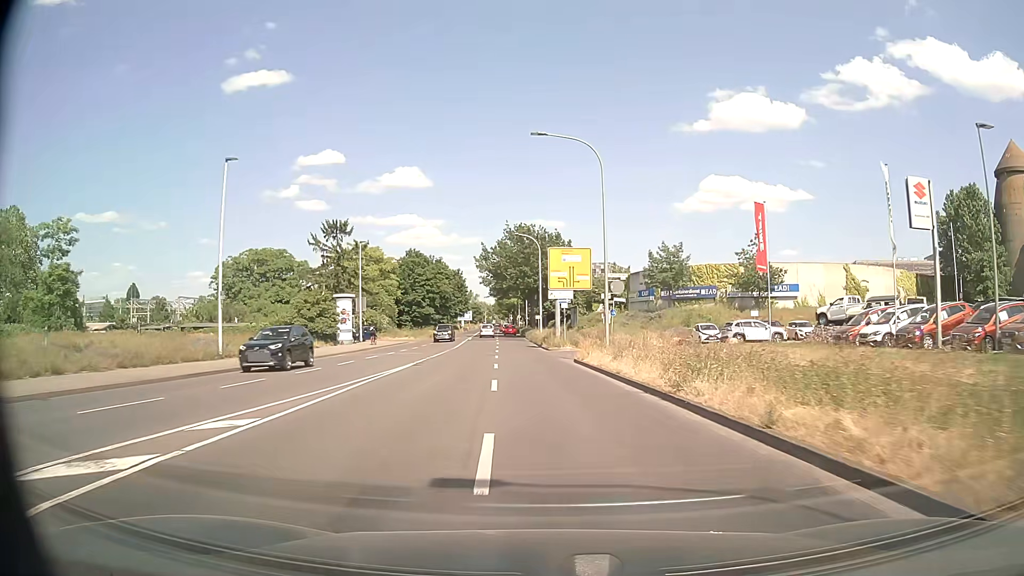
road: secondary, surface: asphalt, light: Day
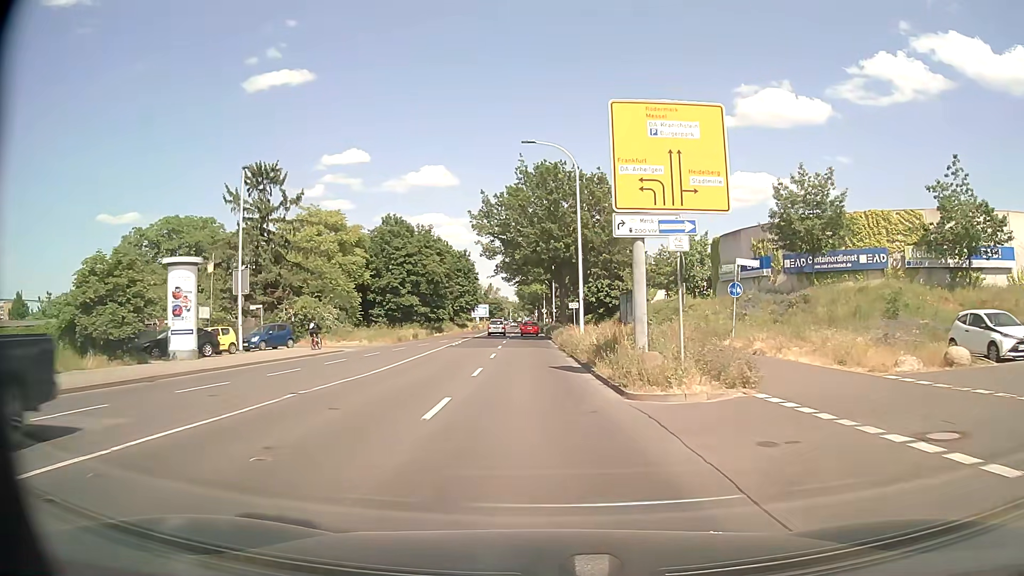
(-0.6, +31.7) m; -2°
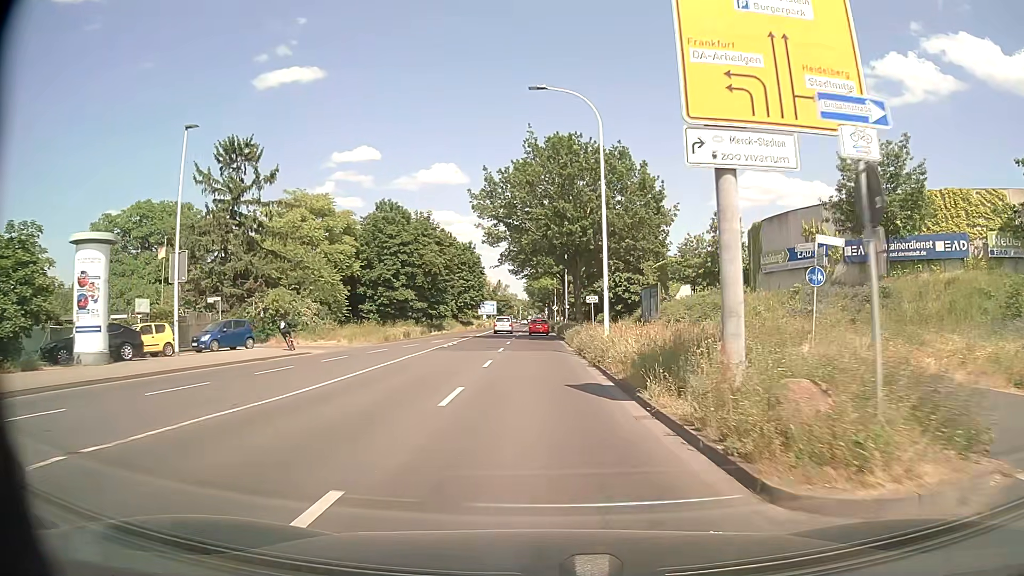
(-0.1, +7.6) m; -1°
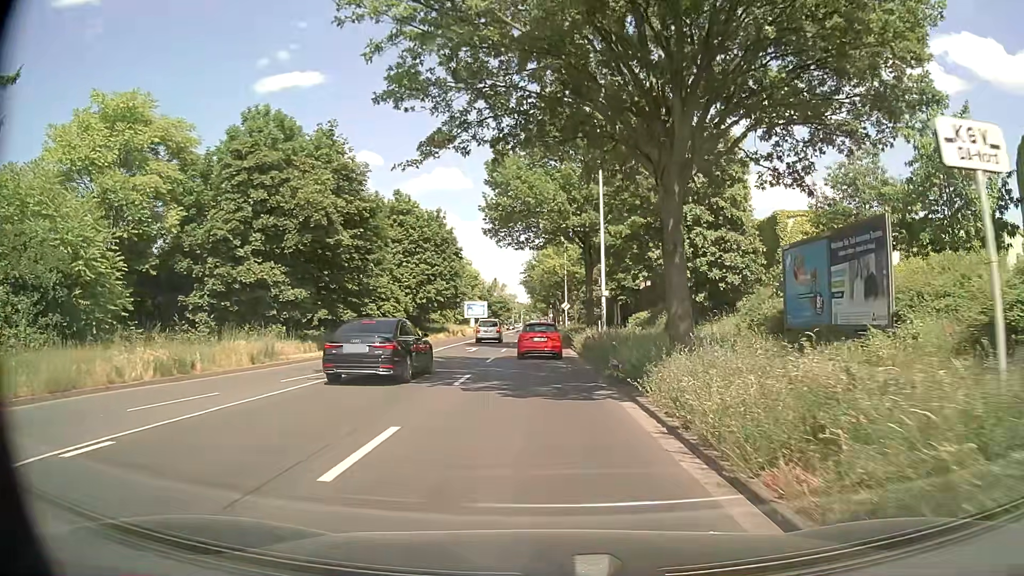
(-0.2, +32.1) m; -1°
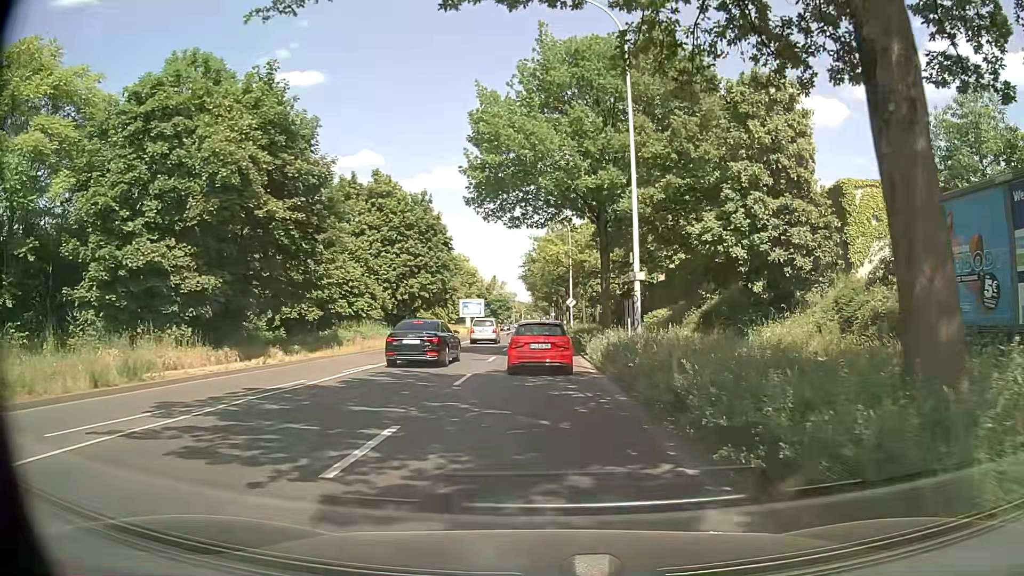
(0.0, +8.5) m; 0°
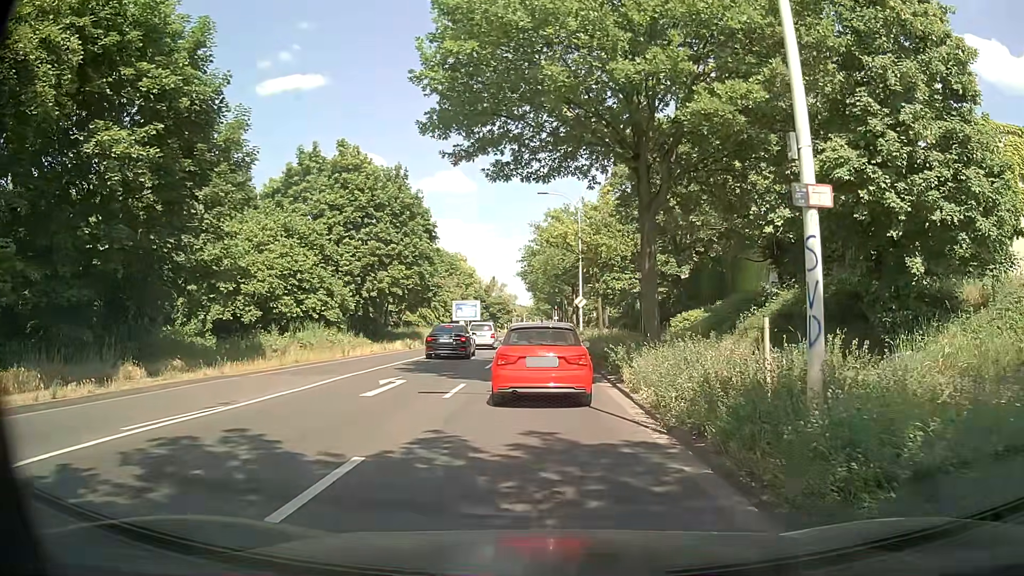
(0.0, +10.5) m; +1°
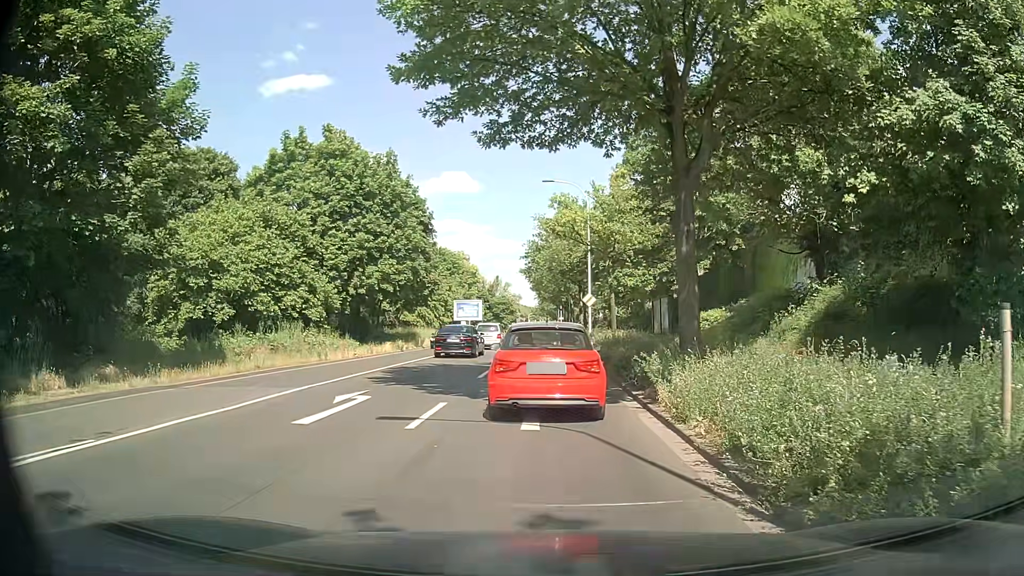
(-0.1, +3.9) m; -1°
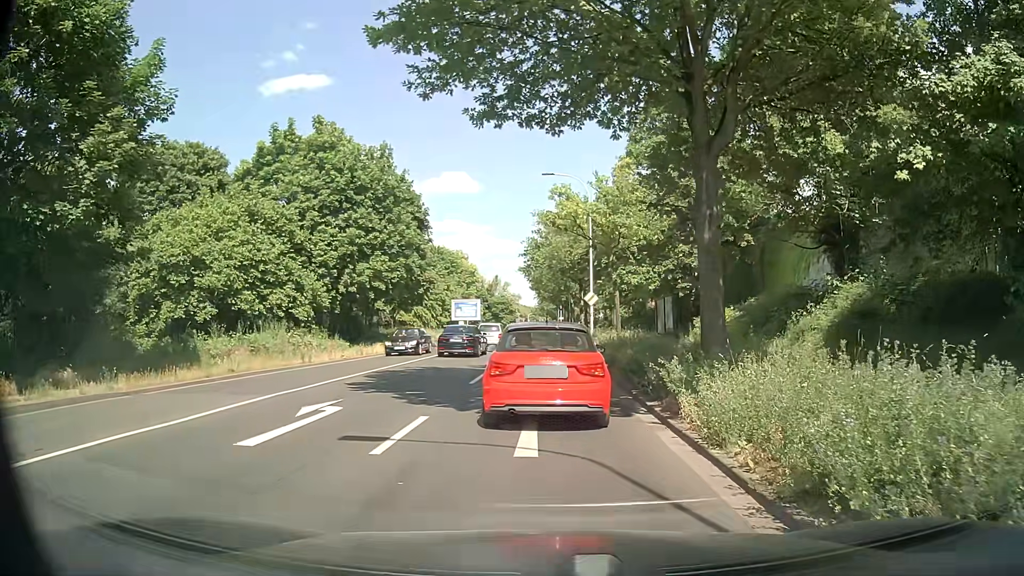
(0.0, +1.8) m; -1°
